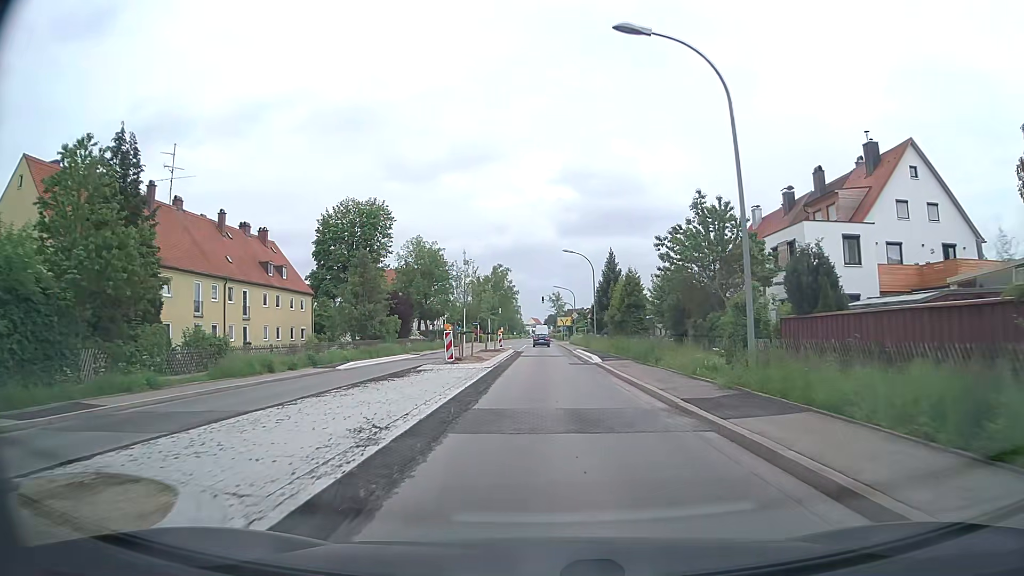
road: secondary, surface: asphalt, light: Day
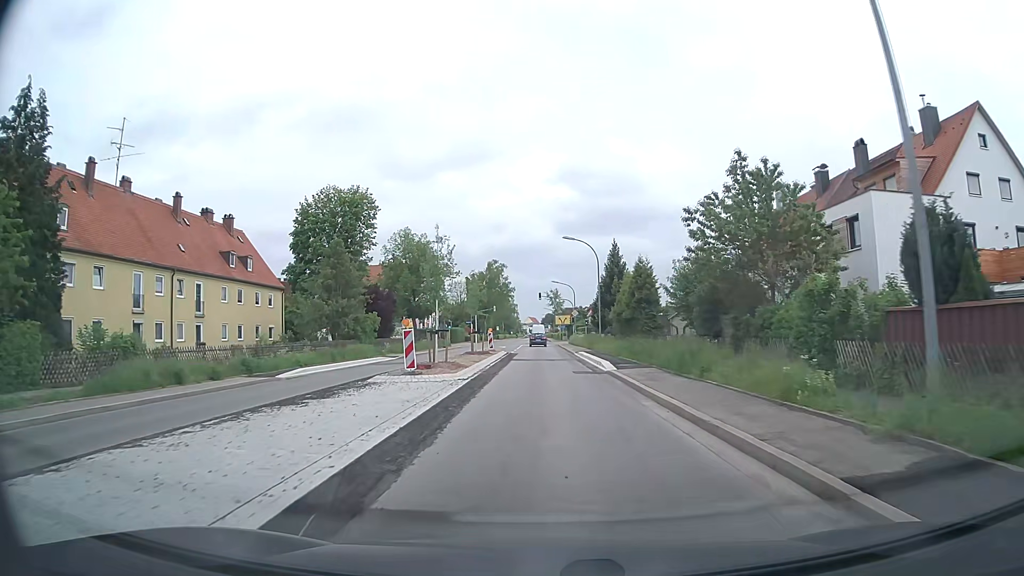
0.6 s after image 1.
(0.0, +7.0) m; 0°
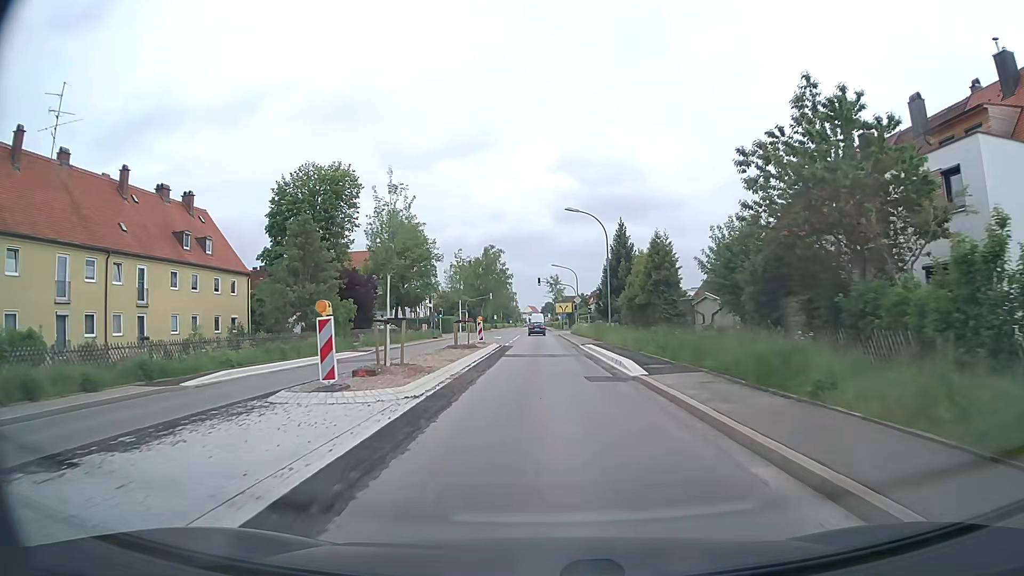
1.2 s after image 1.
(0.0, +7.0) m; 0°
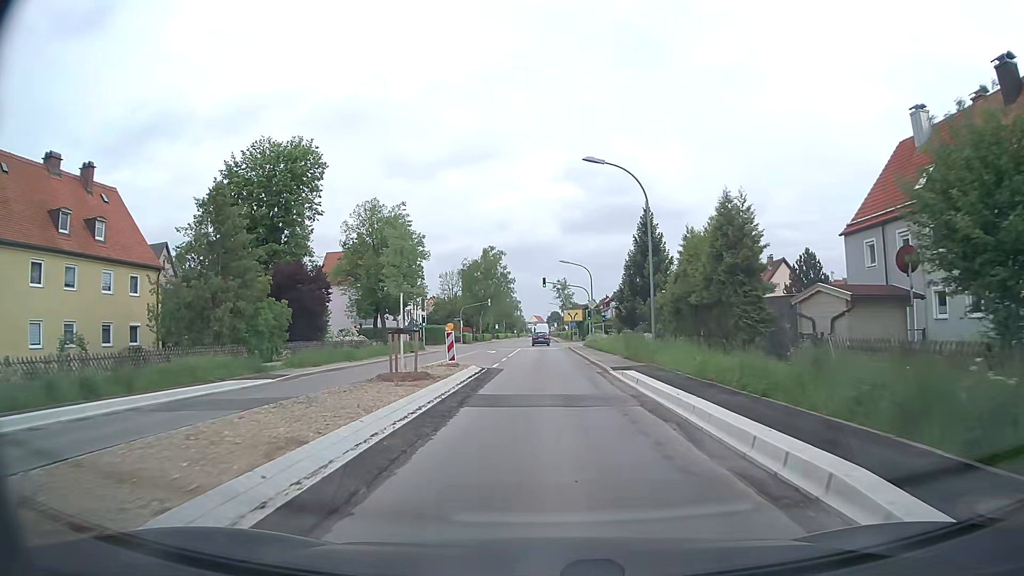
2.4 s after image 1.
(0.0, +13.9) m; 0°
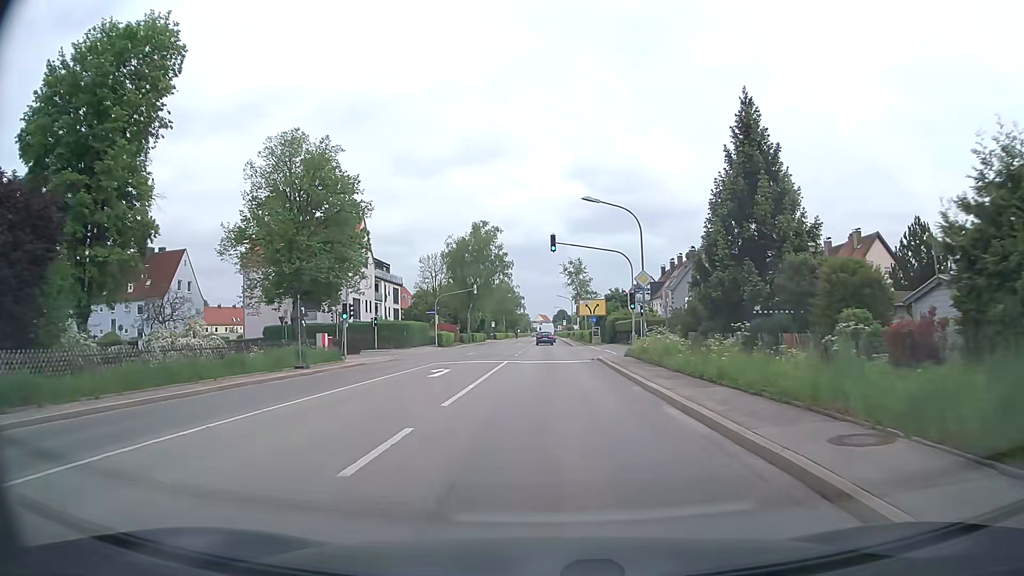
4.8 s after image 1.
(-0.1, +26.6) m; 0°
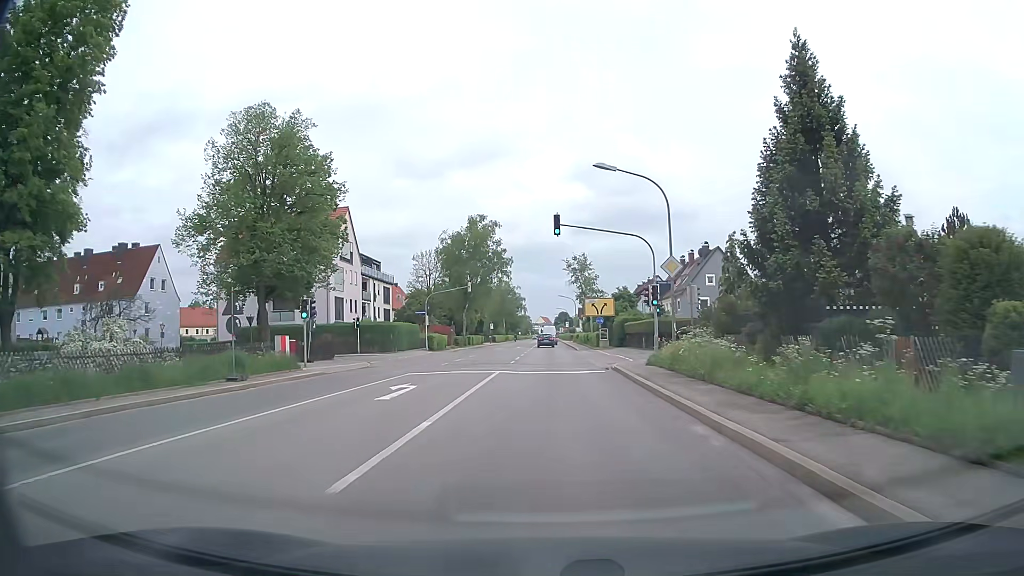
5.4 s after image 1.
(0.0, +6.5) m; 0°
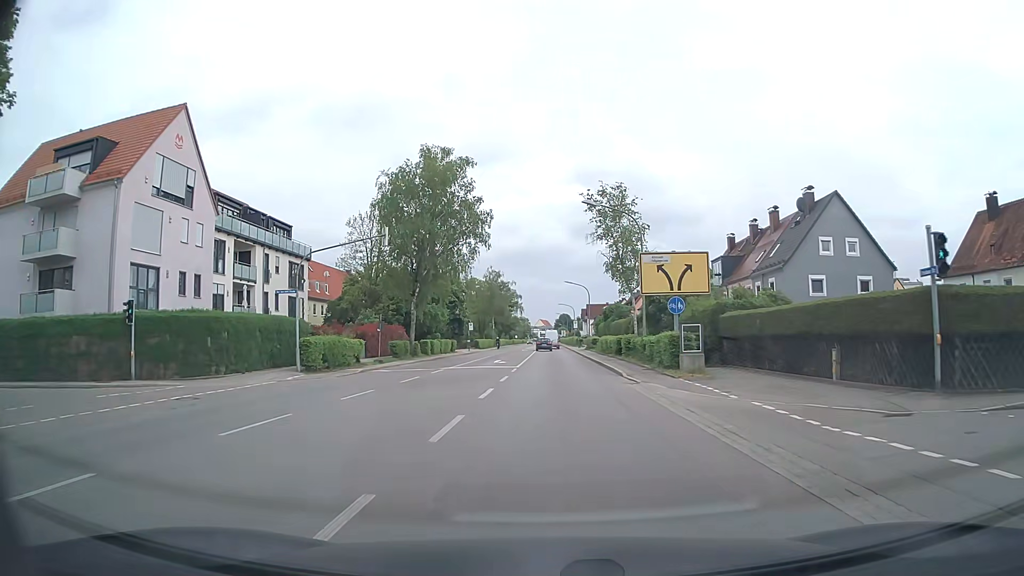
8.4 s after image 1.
(-0.1, +33.1) m; 0°
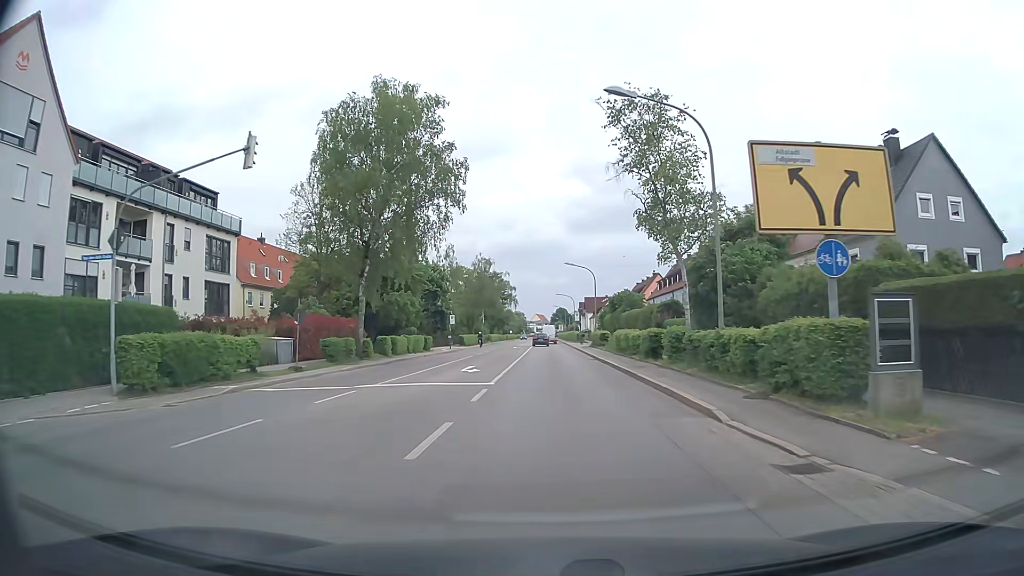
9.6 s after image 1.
(0.0, +13.8) m; 0°
(0, +10) (0, +20) (0, +30) (0, +40) (0, +50) (0, +60) (0, +70) (0, +80) (0, +90) (-1, +100) m
